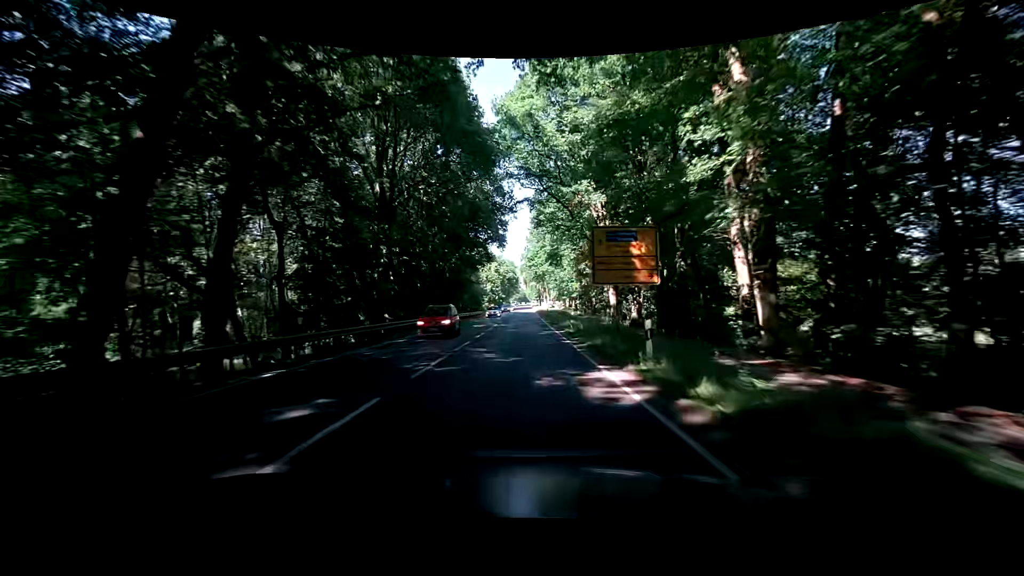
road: primary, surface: asphalt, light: Day
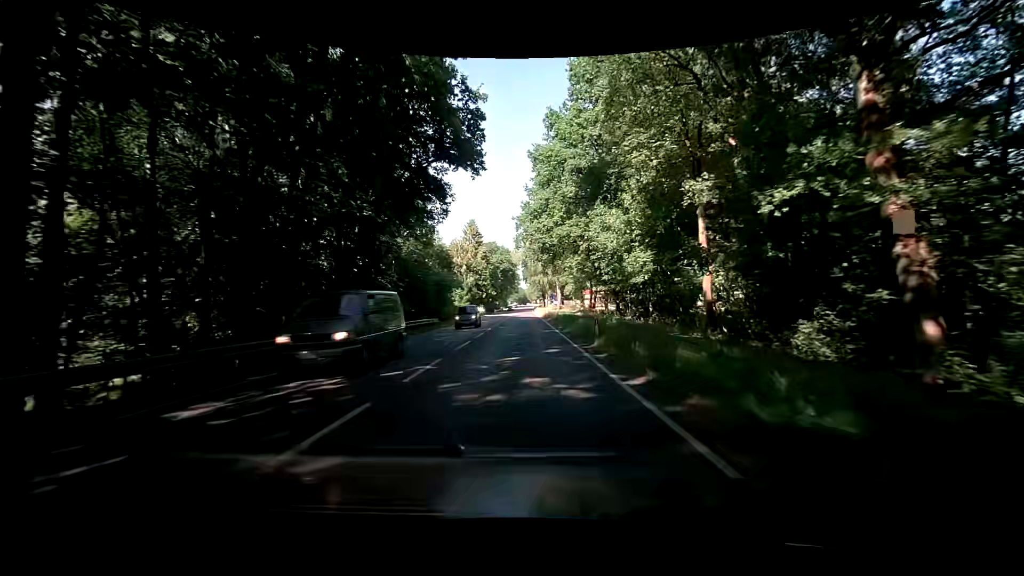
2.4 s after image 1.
(-0.1, +43.0) m; -1°
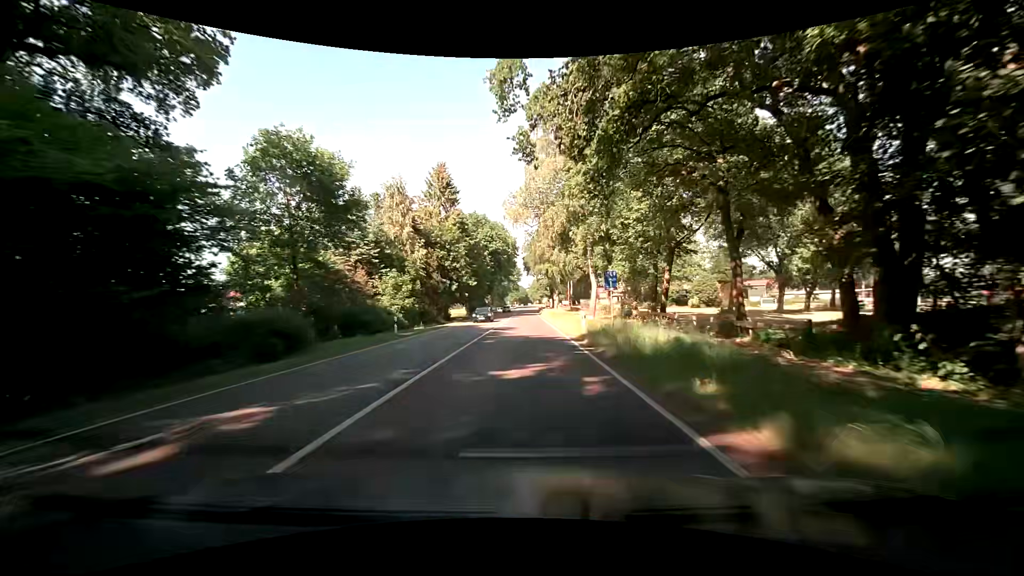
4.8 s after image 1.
(+0.3, +42.8) m; -1°
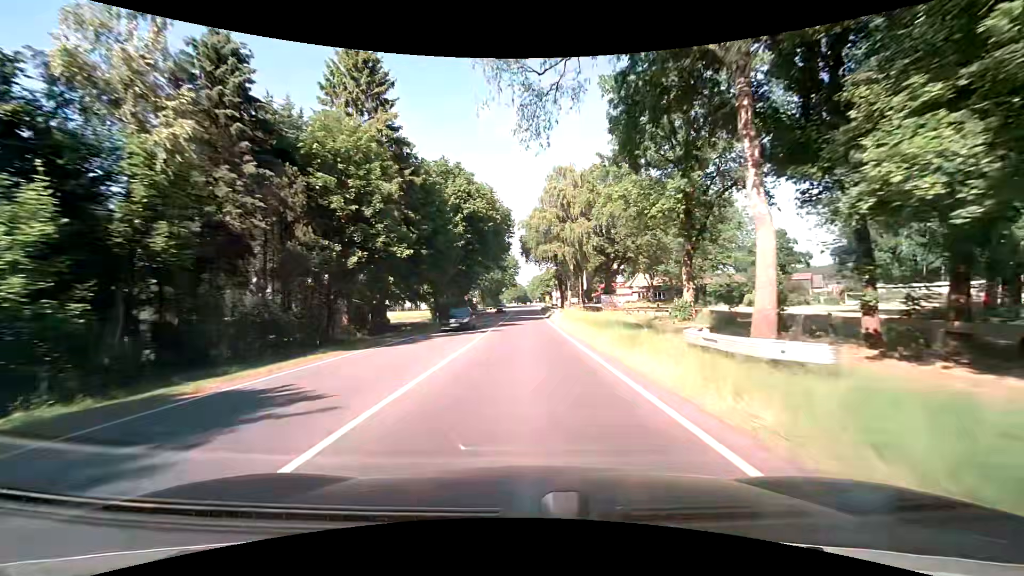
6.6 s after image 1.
(+0.5, +32.2) m; +1°
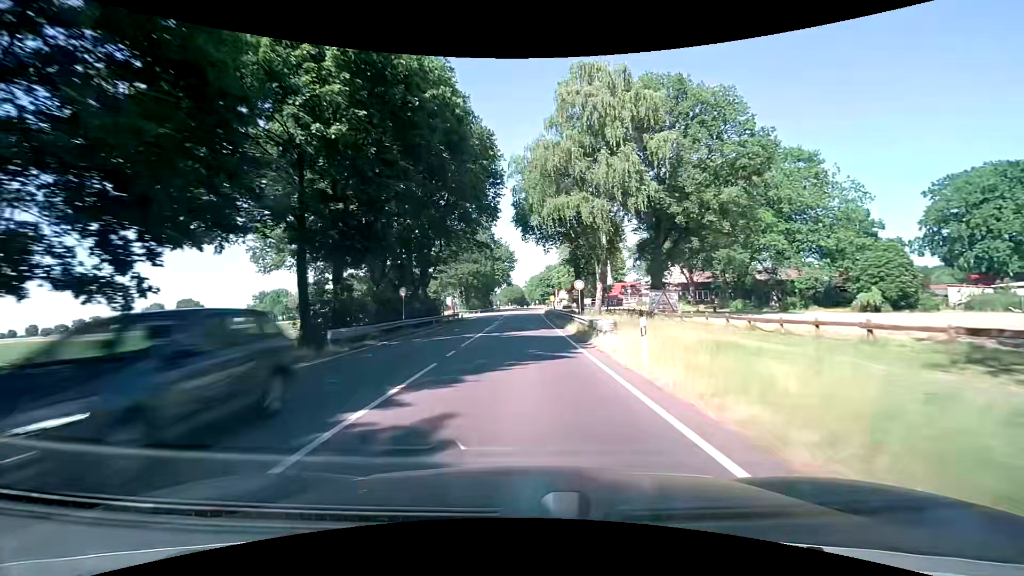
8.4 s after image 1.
(+0.2, +32.2) m; 0°
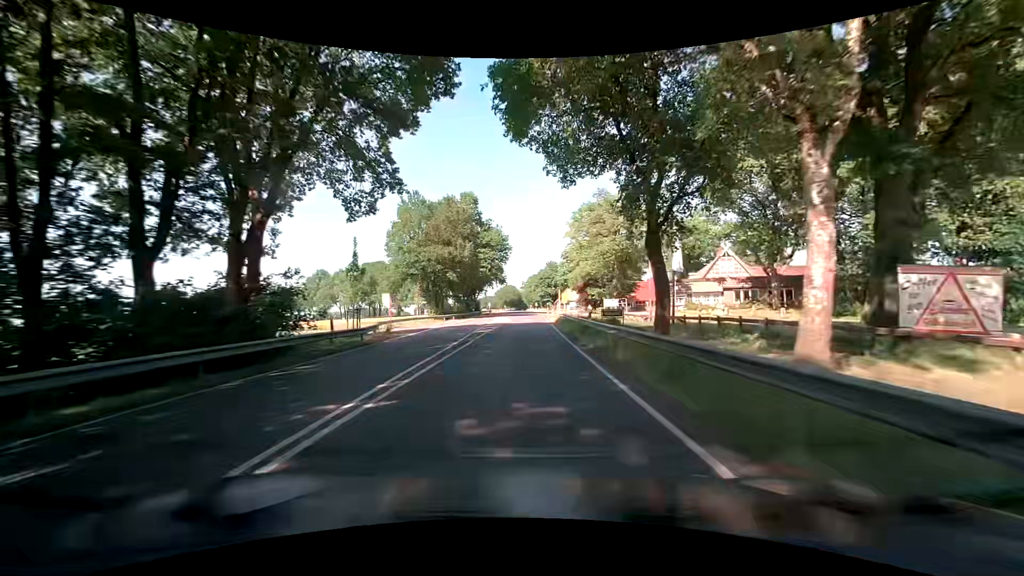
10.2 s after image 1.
(+0.4, +32.1) m; +1°
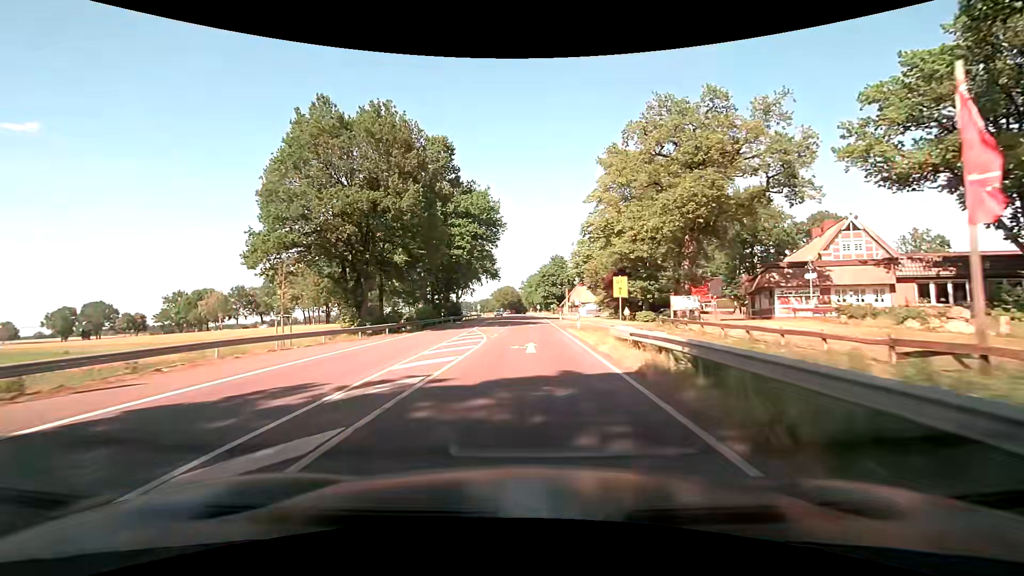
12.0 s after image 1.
(-0.1, +32.1) m; 0°
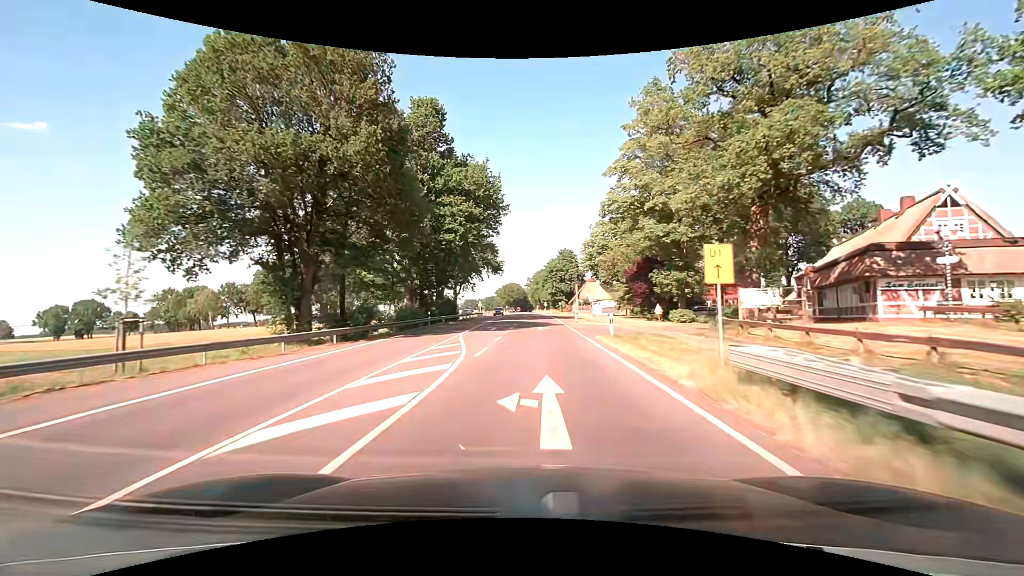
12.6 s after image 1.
(0.0, +10.7) m; -1°
(0, +10) (0, +20) (-1, +30) (-1, +40) (-1, +50) (-1, +60) (-2, +70) (-2, +80) (-2, +90) (-1, +100) m
